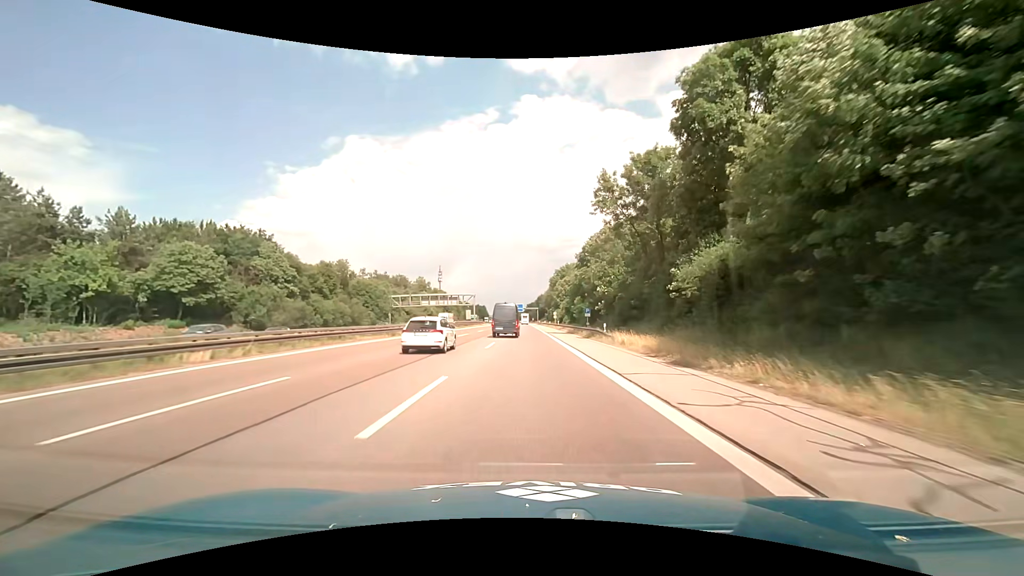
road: motorway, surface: asphalt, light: Day
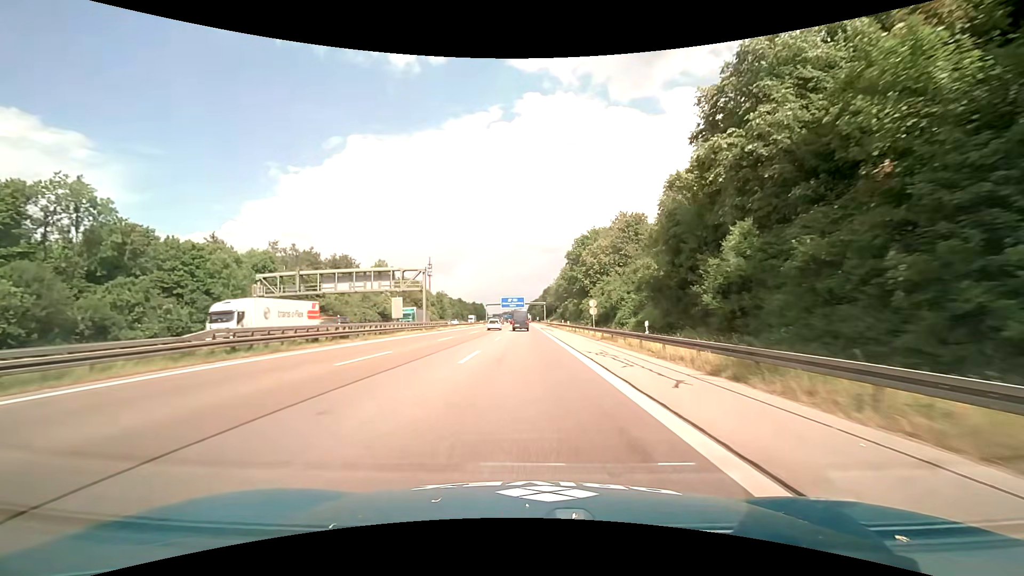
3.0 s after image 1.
(-0.3, +62.5) m; 0°
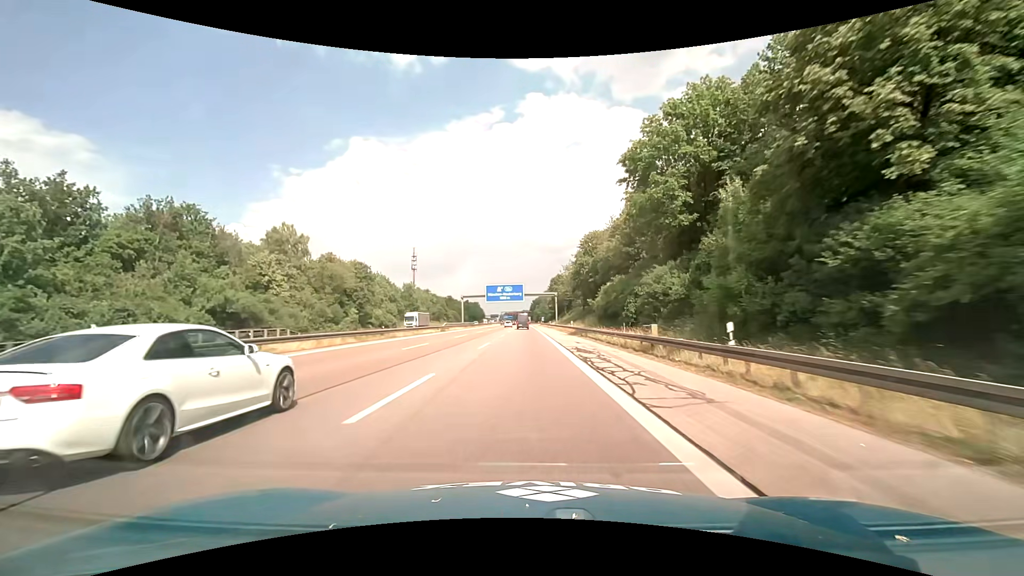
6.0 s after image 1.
(0.0, +62.4) m; 0°
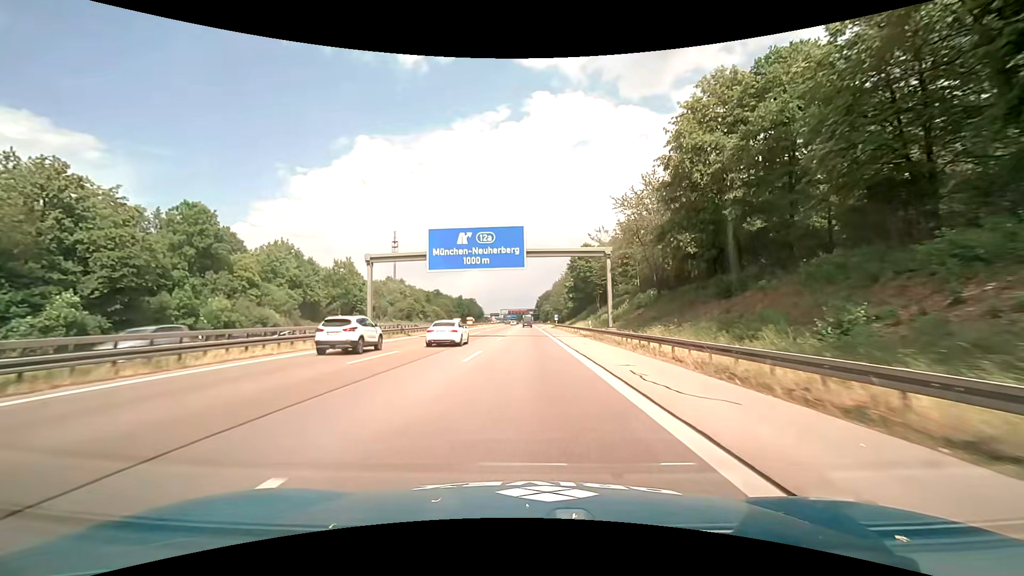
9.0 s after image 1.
(-0.3, +62.4) m; 0°
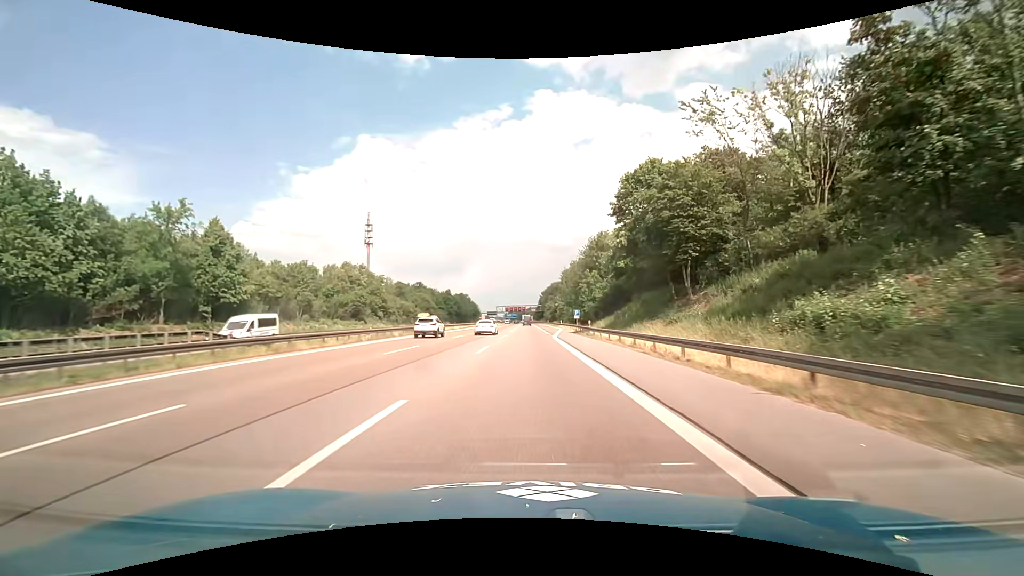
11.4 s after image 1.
(-0.3, +49.9) m; -1°
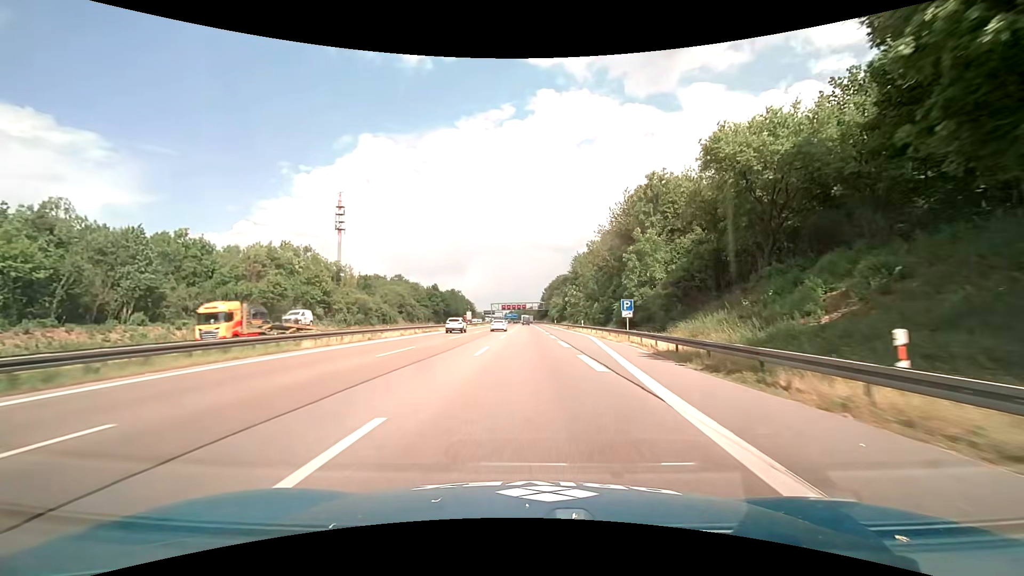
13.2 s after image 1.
(0.0, +37.4) m; 0°
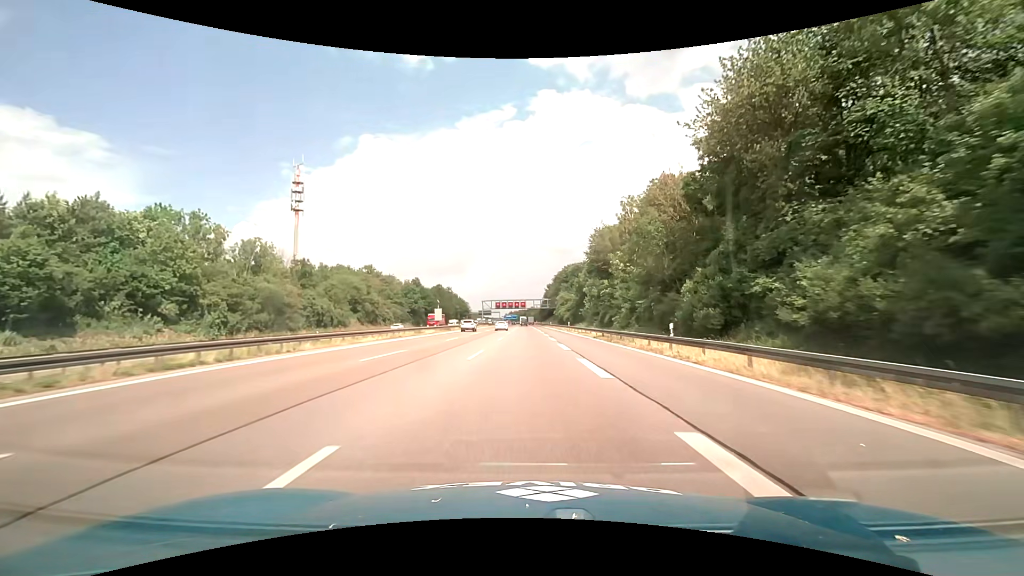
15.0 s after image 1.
(0.0, +37.5) m; 0°
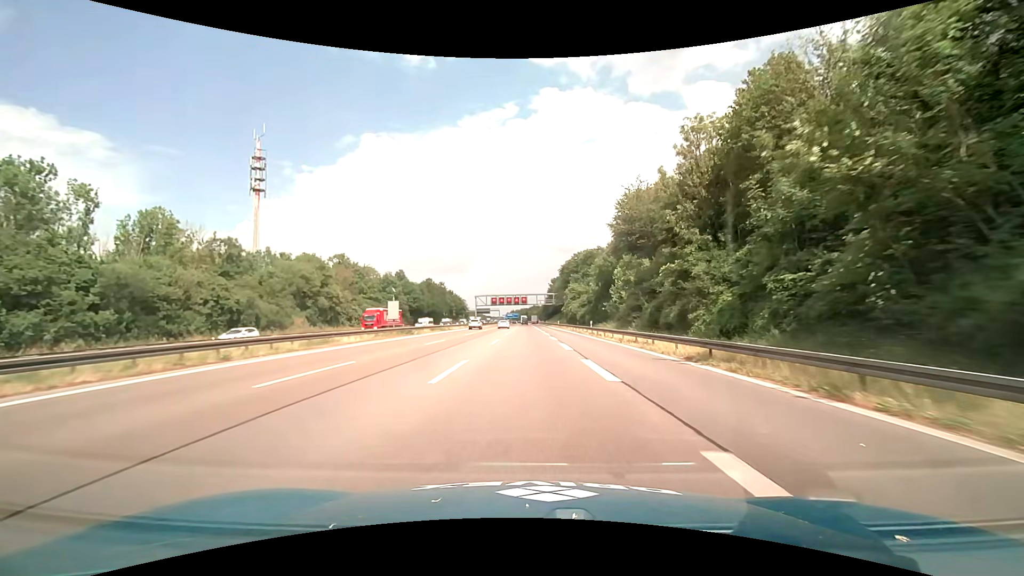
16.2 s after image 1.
(-0.2, +25.0) m; 0°
(0, +10) (0, +20) (0, +30) (0, +40) (0, +50) (0, +60) (-1, +70) (-1, +80) (-1, +90) (-1, +100) m
